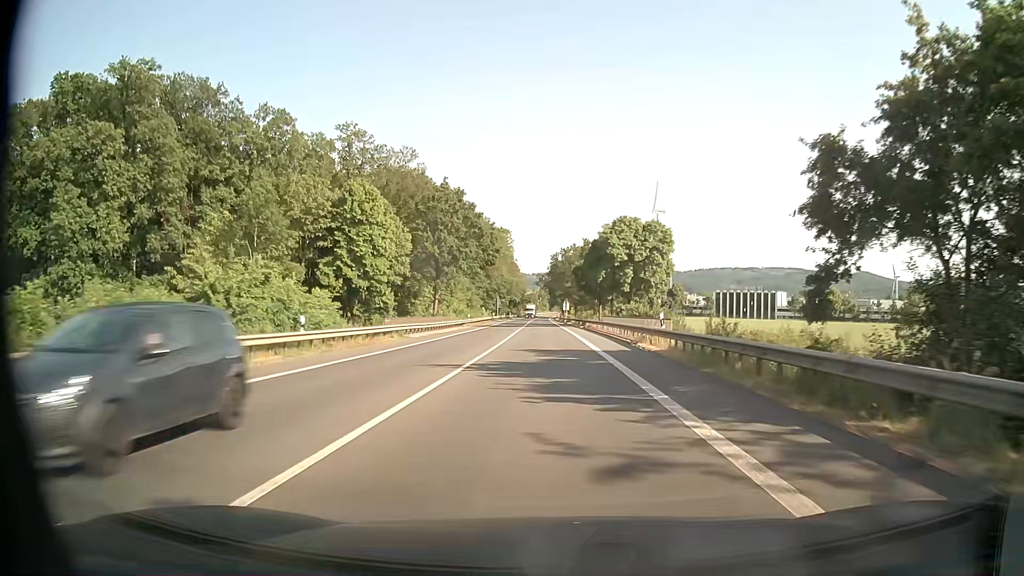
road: primary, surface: asphalt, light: Day
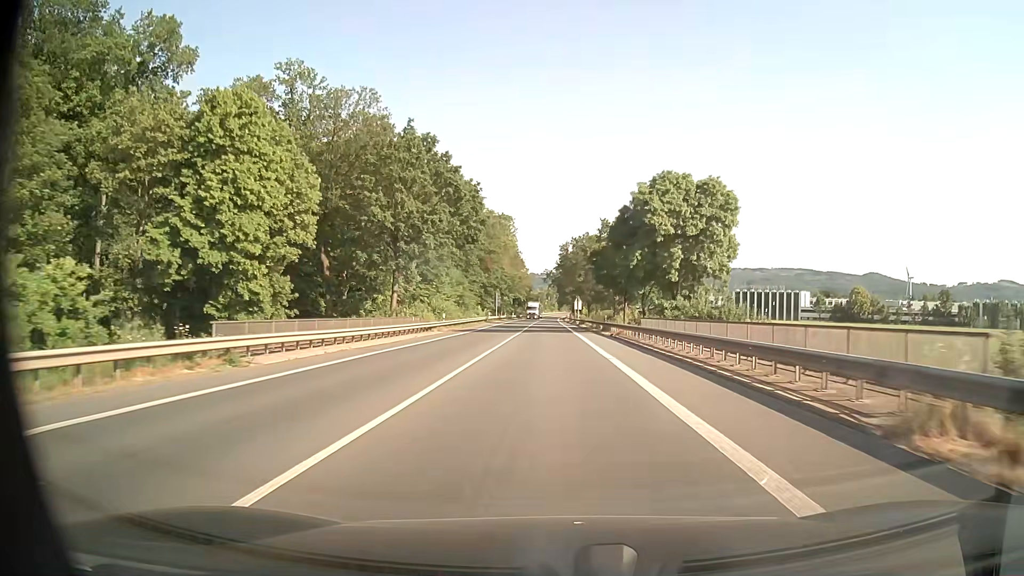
(-0.2, +22.1) m; -1°
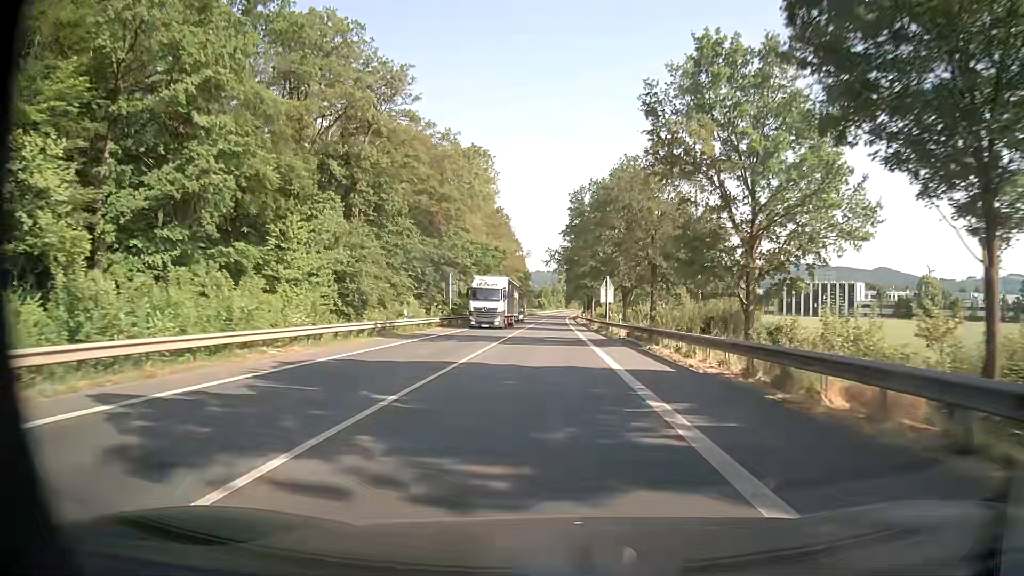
(-0.2, +56.2) m; -1°
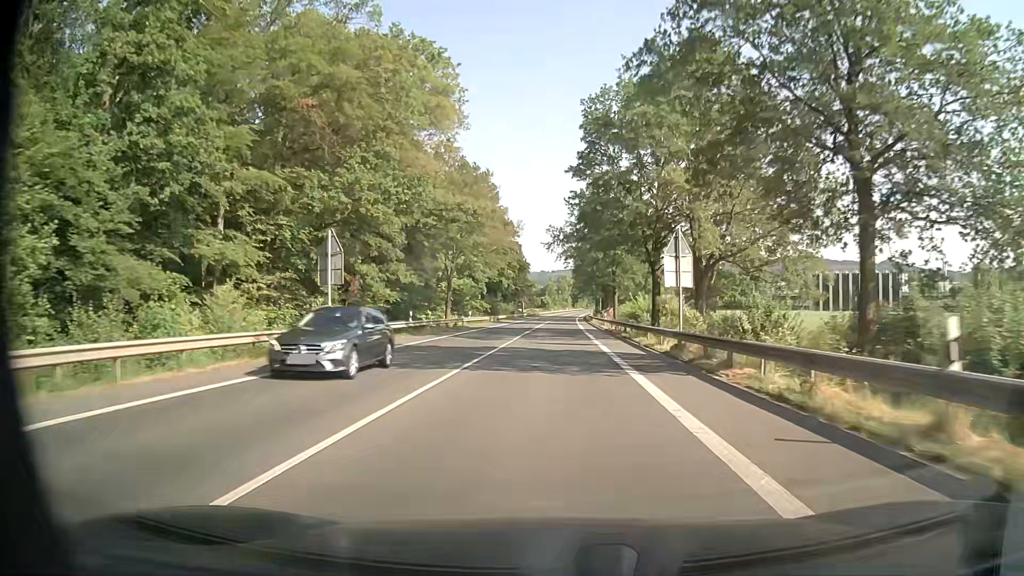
(0.0, +34.0) m; 0°
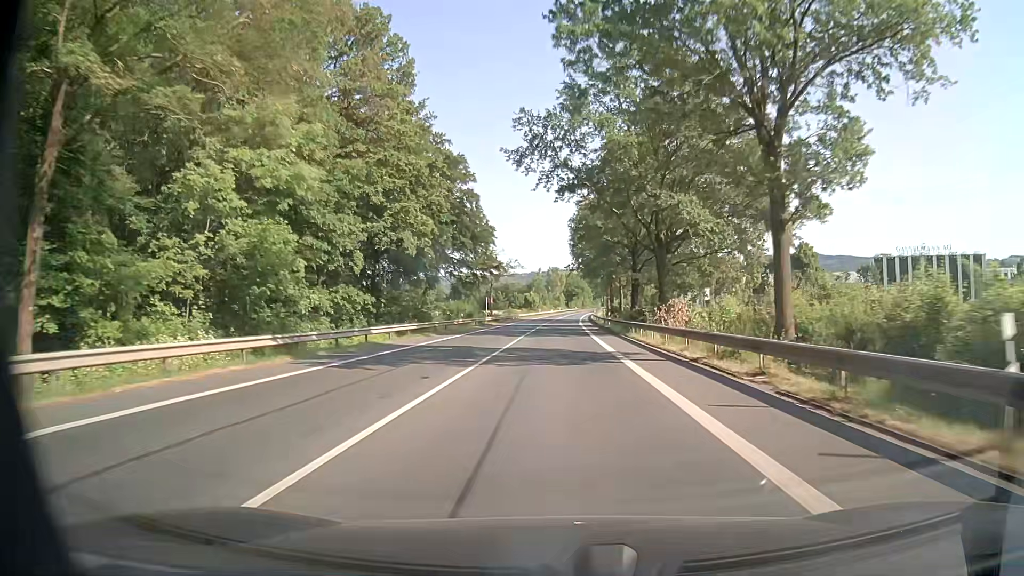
(+0.1, +57.2) m; 0°
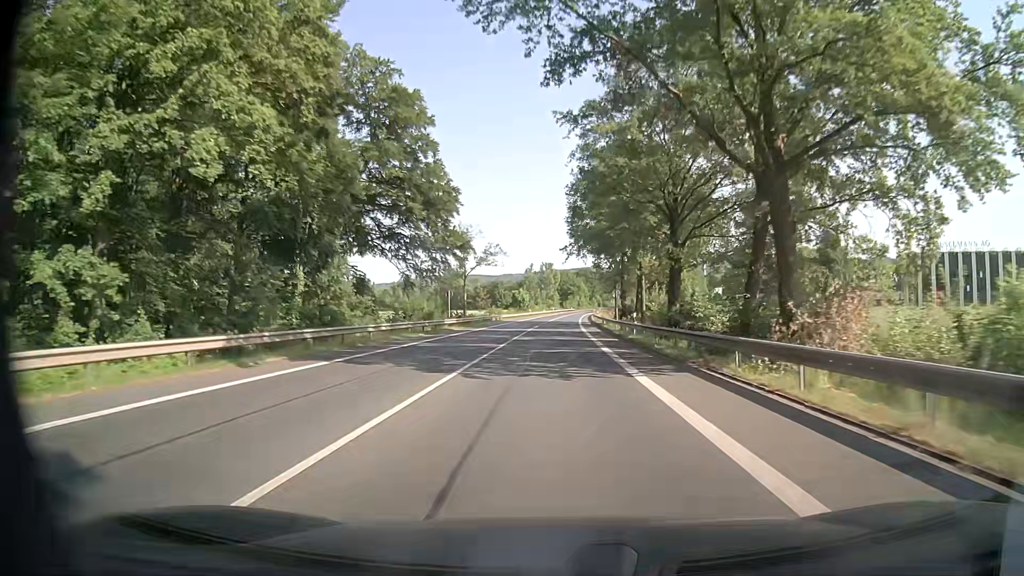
(+0.2, +22.9) m; +1°
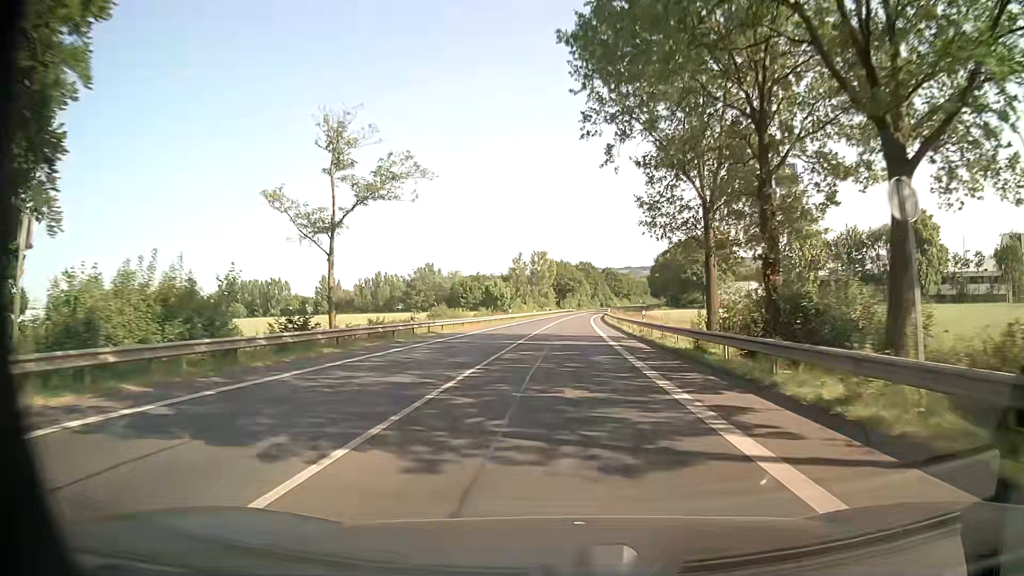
(-0.2, +46.1) m; 0°
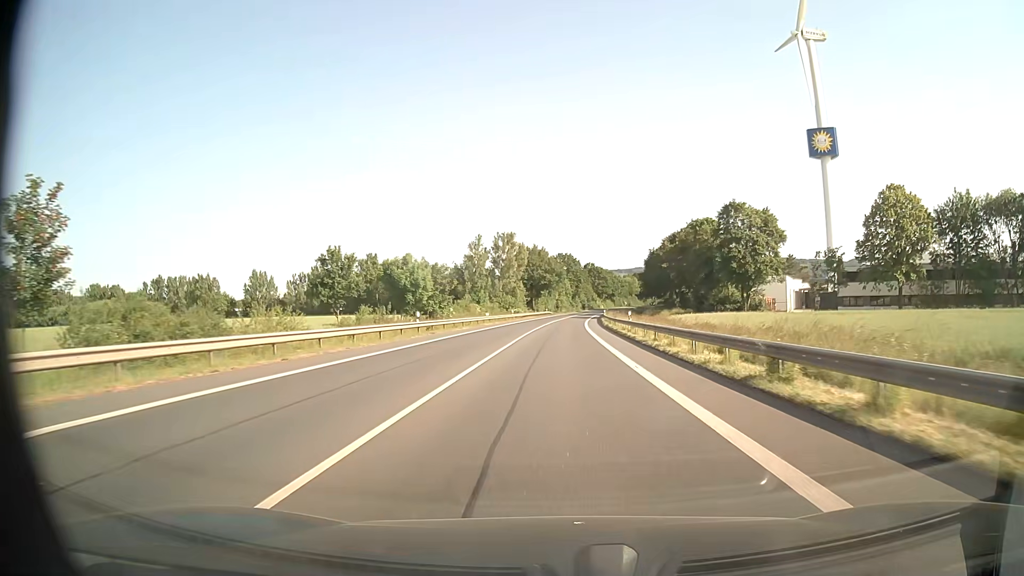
(+0.7, +45.0) m; +2°
(0, +10) (0, +20) (0, +30) (0, +40) (0, +50) (+1, +60) (+1, +70) (+1, +80) (+2, +90) (+3, +100) m
